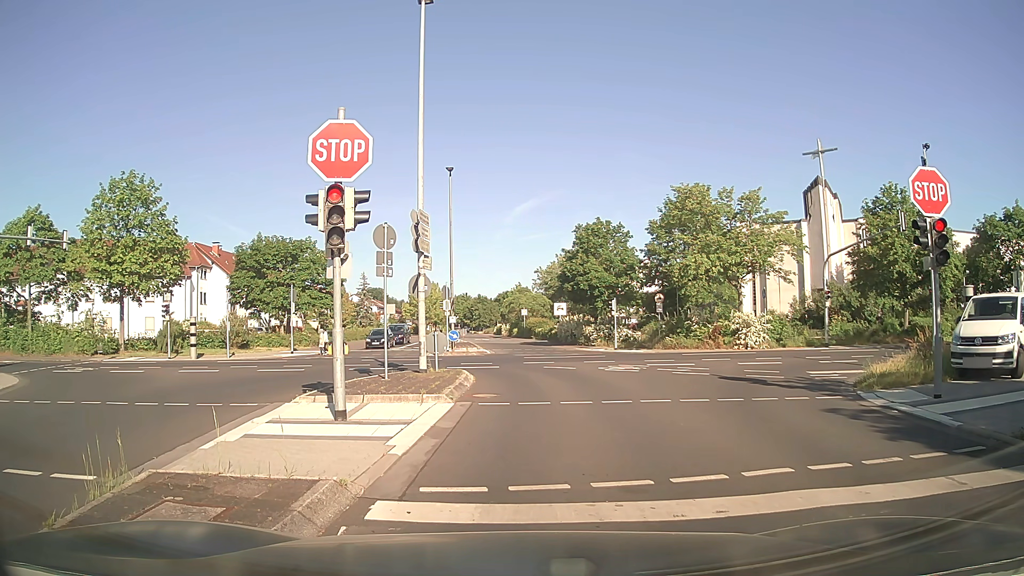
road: residential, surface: asphalt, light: Day
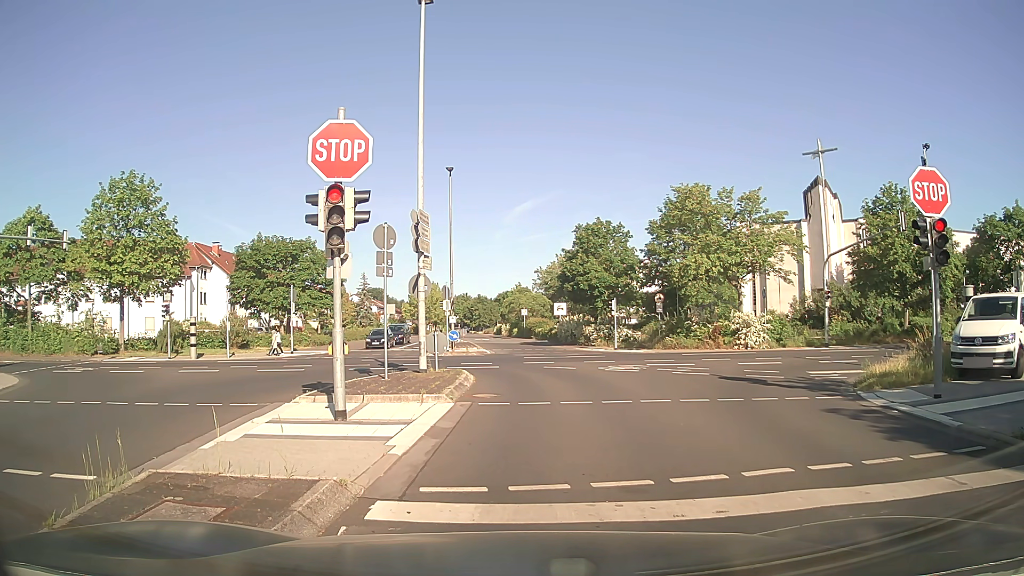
(0.0, 0.0) m; 0°
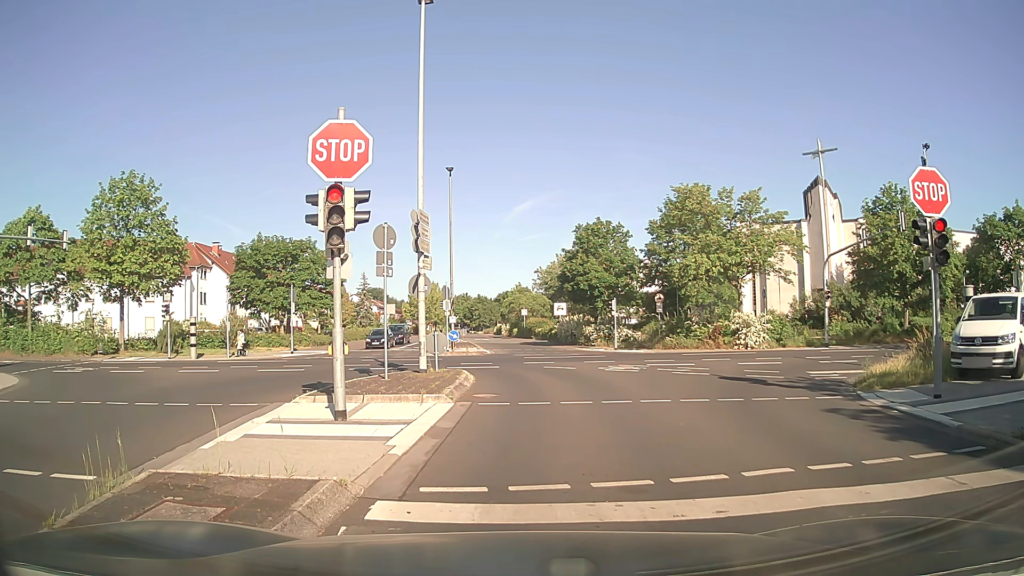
(0.0, 0.0) m; 0°
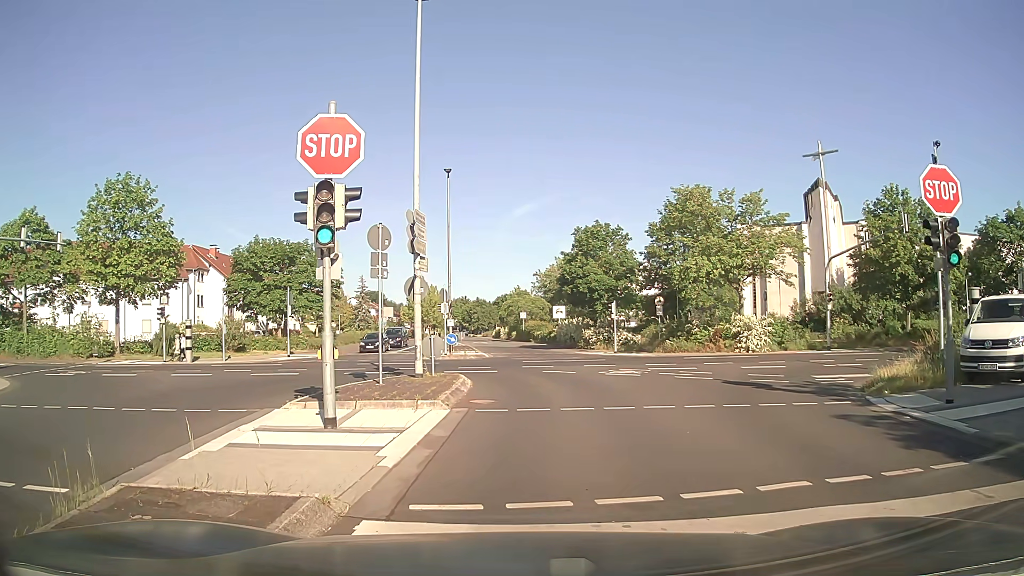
(0.0, +0.5) m; 0°
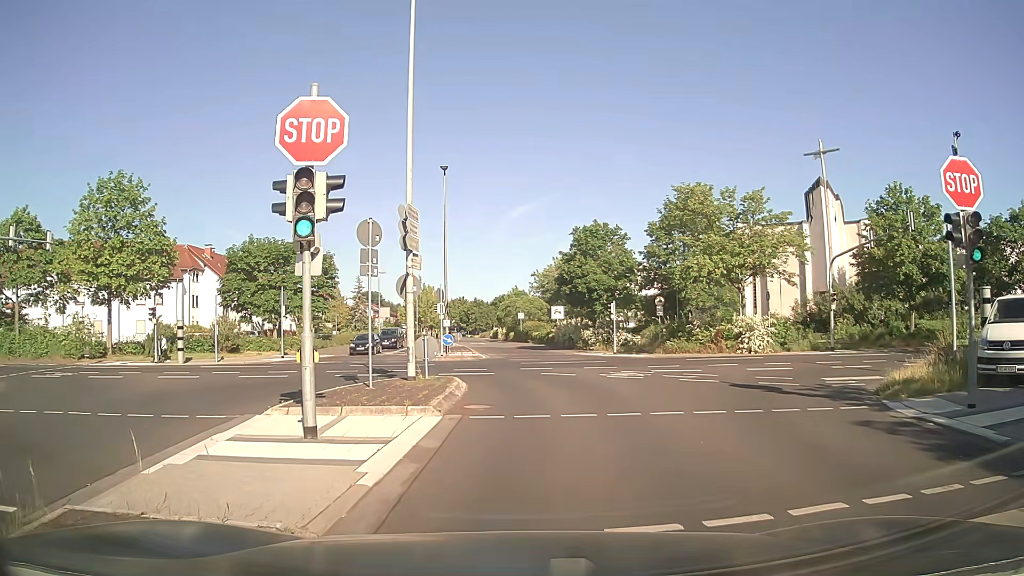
(0.0, +0.9) m; -1°
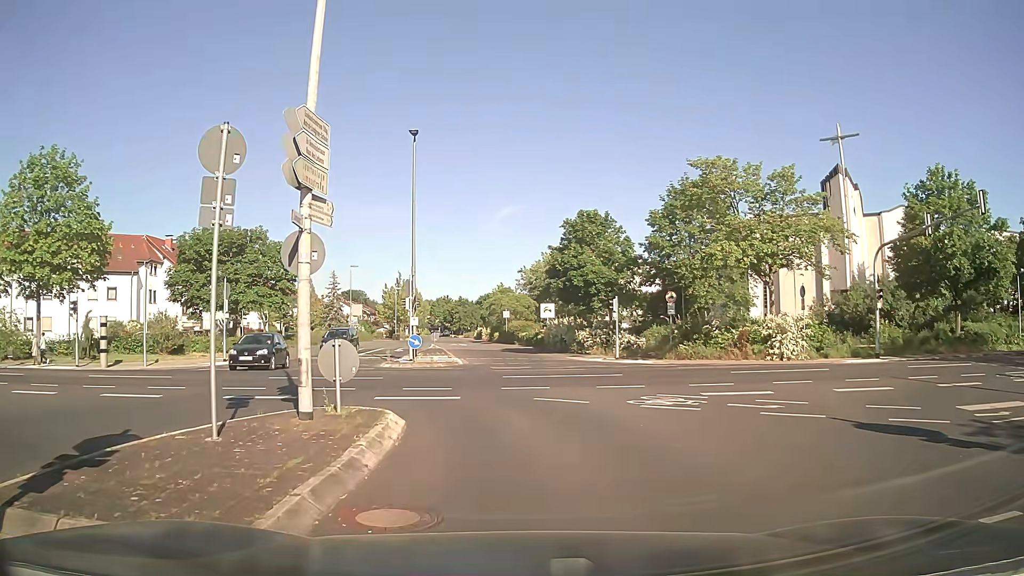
(+0.2, +7.1) m; +1°
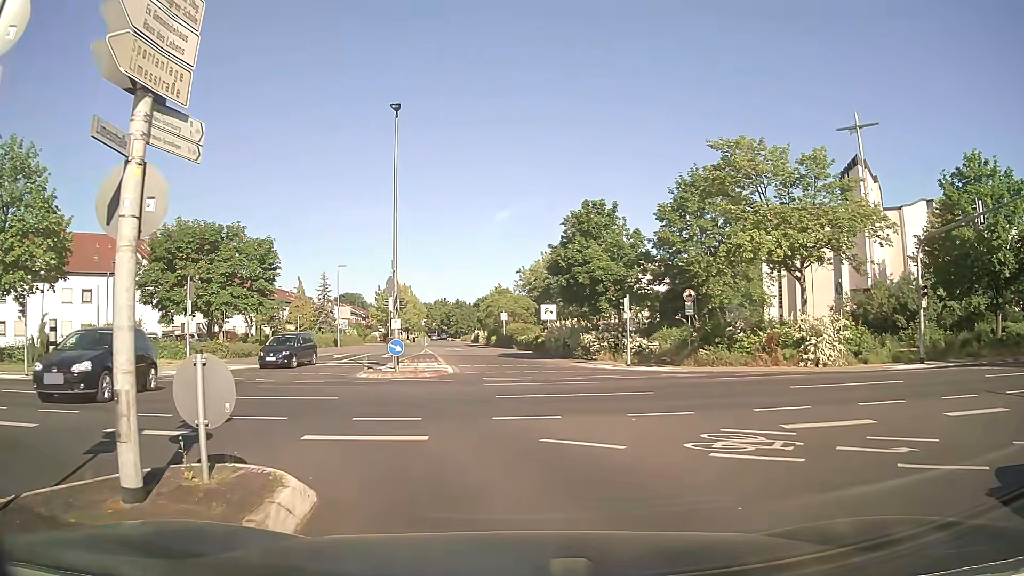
(0.0, +4.2) m; -1°
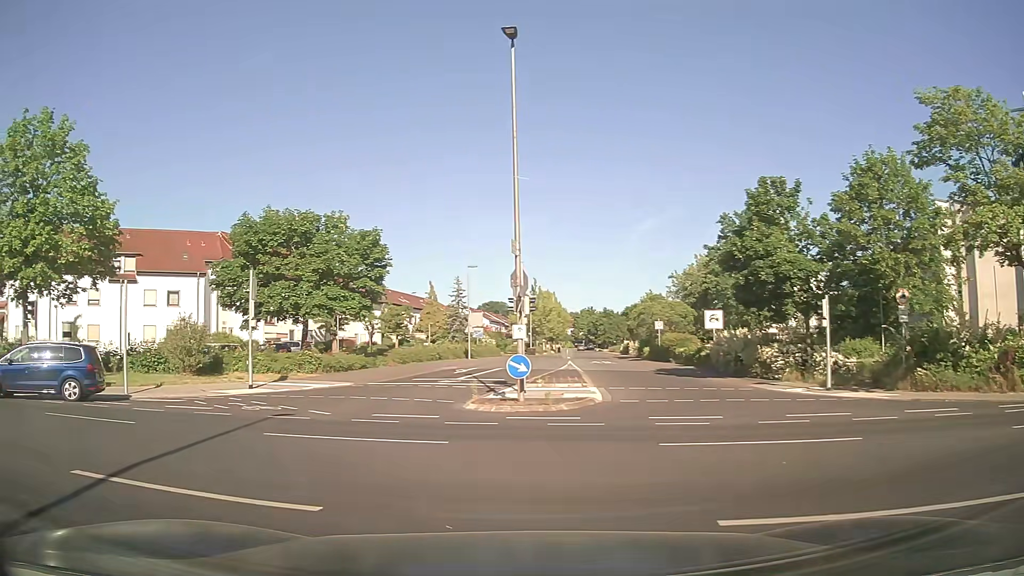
(-0.1, +8.0) m; -11°
(-4, +9) (-12, +14) (-22, +17) (-32, +19) (-41, +20) (-51, +21) (-61, +23) (-71, +24) (-81, +25) (-91, +27) m
